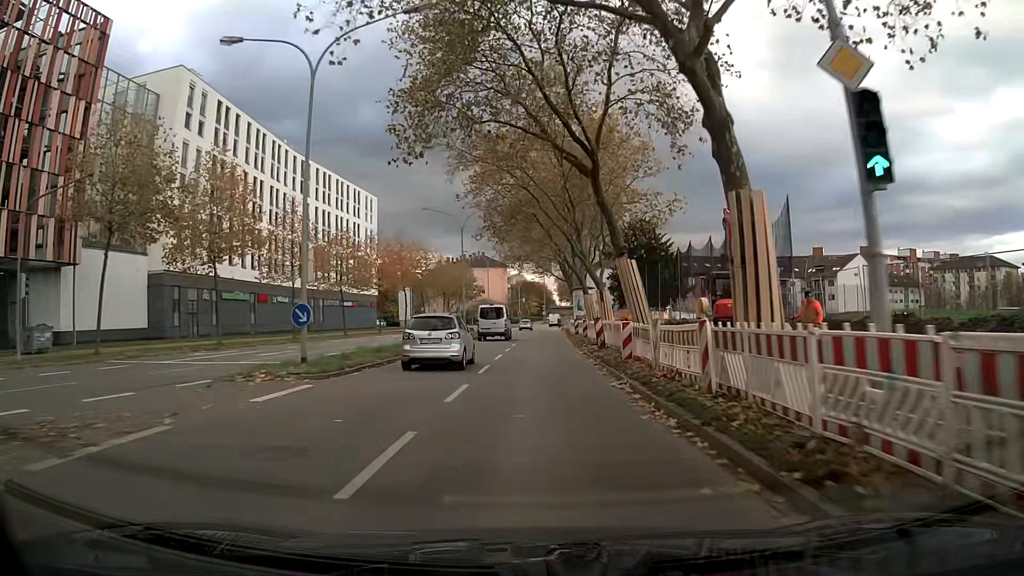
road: secondary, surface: asphalt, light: Day
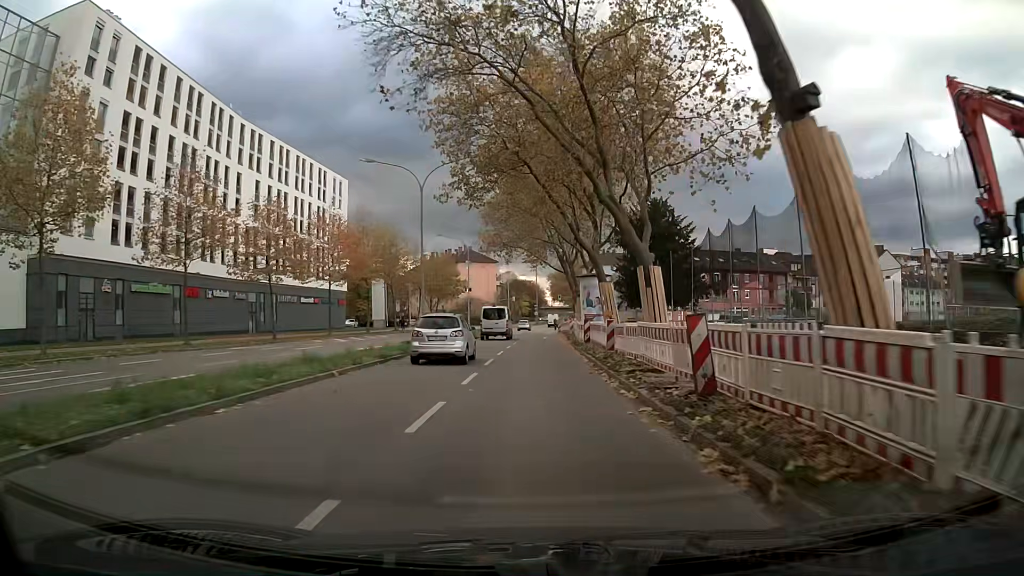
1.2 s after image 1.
(+0.1, +15.6) m; +1°
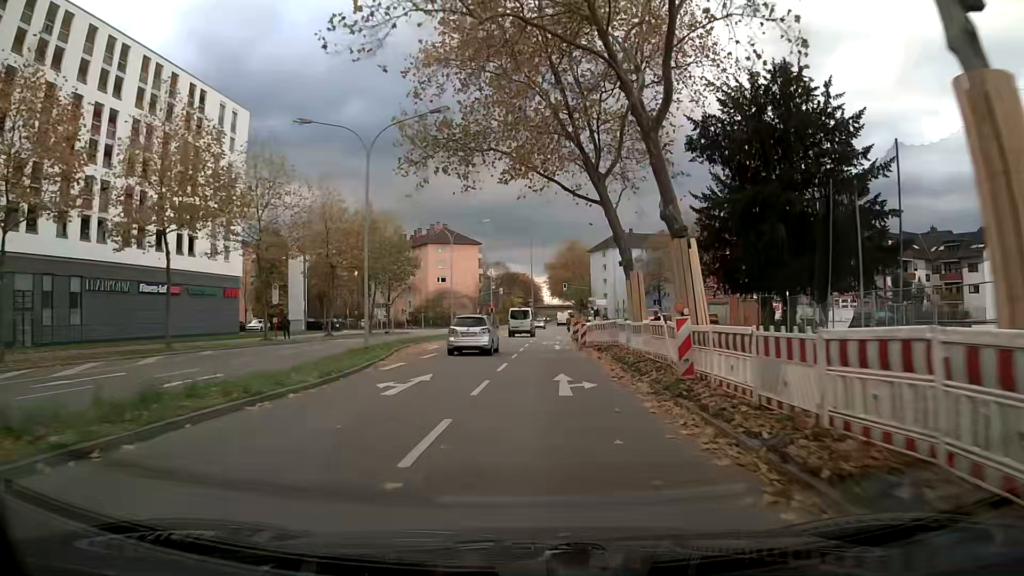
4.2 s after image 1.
(+0.4, +39.3) m; +1°
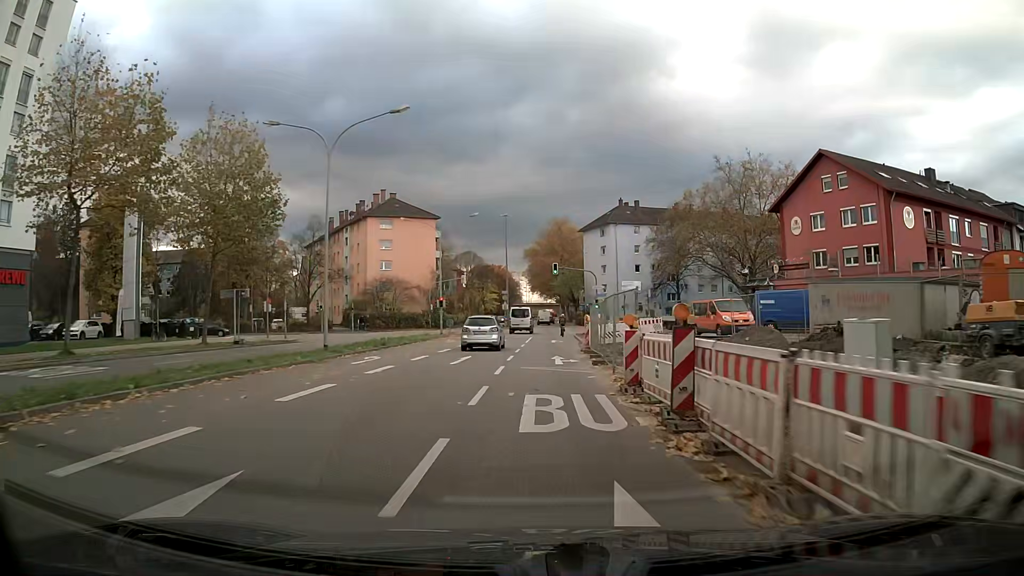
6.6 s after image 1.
(+0.5, +31.6) m; +2°
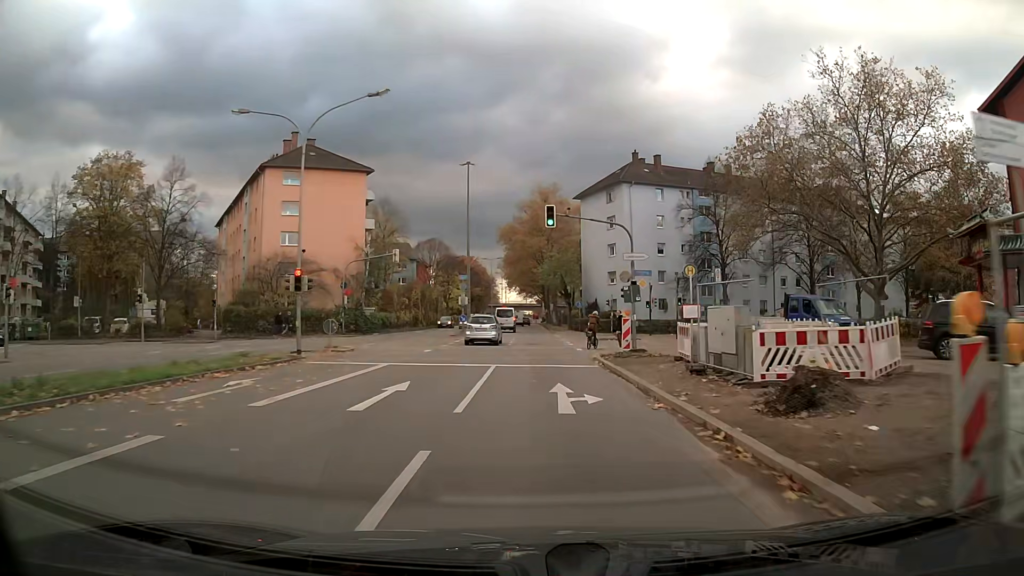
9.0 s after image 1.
(+0.3, +30.8) m; +1°
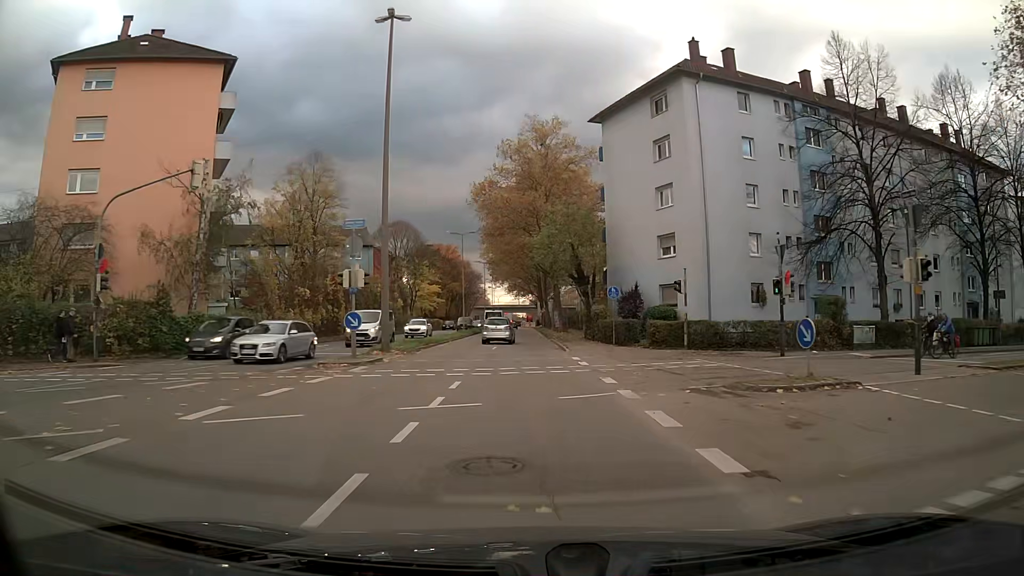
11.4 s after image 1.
(+0.3, +30.8) m; 0°
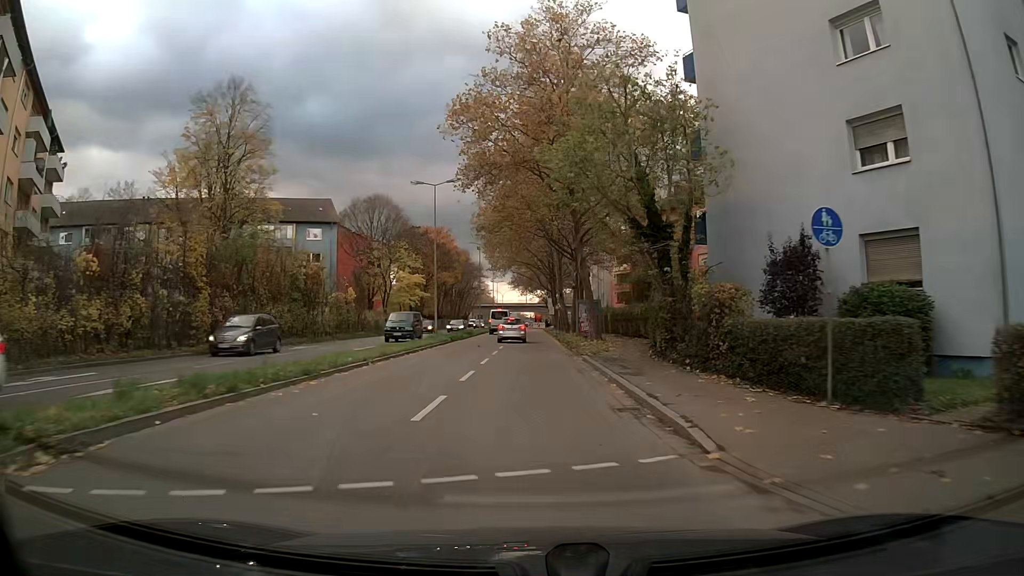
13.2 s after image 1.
(-0.1, +23.4) m; -1°
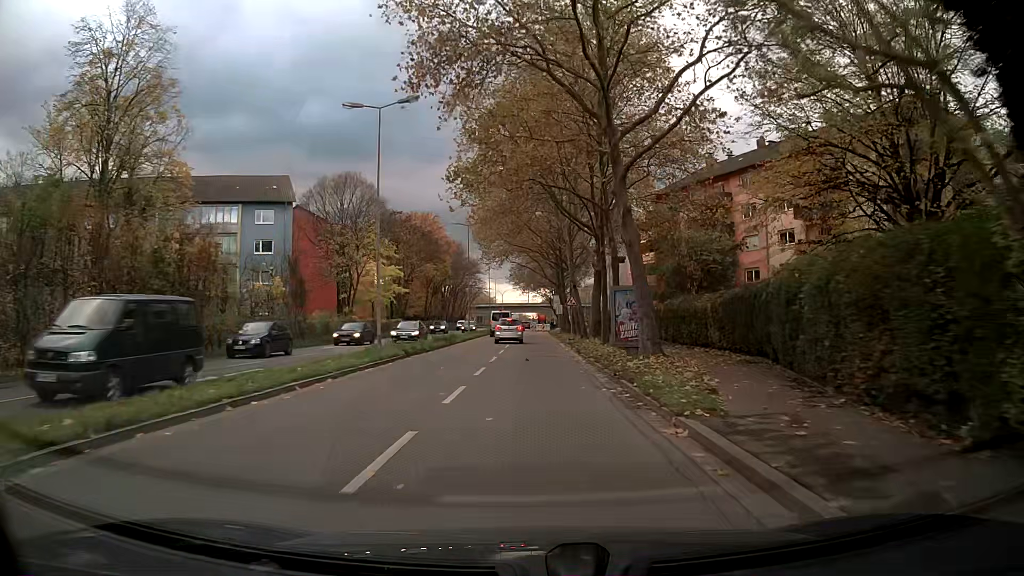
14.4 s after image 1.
(0.0, +15.8) m; 0°
